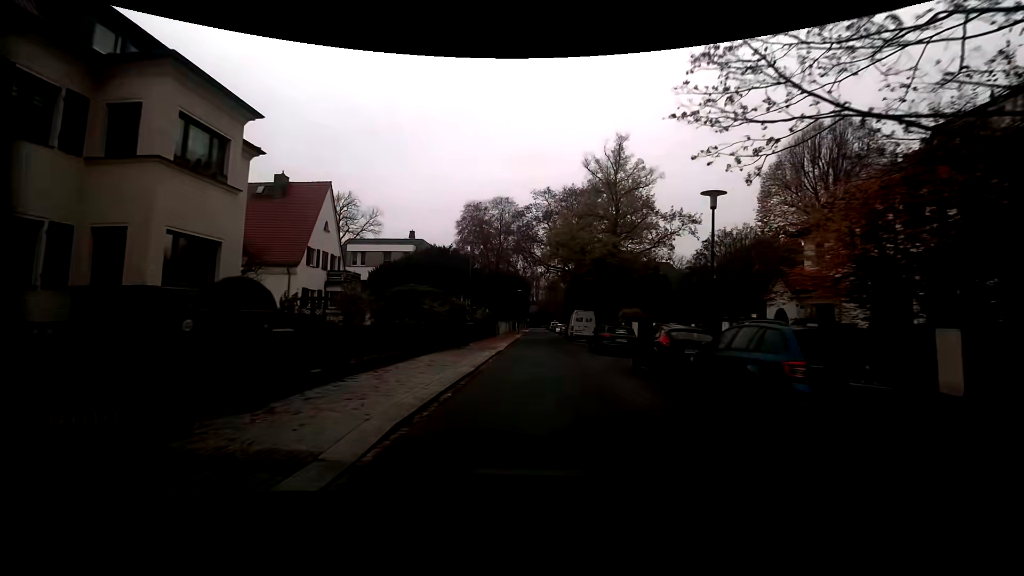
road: residential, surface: asphalt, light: Day
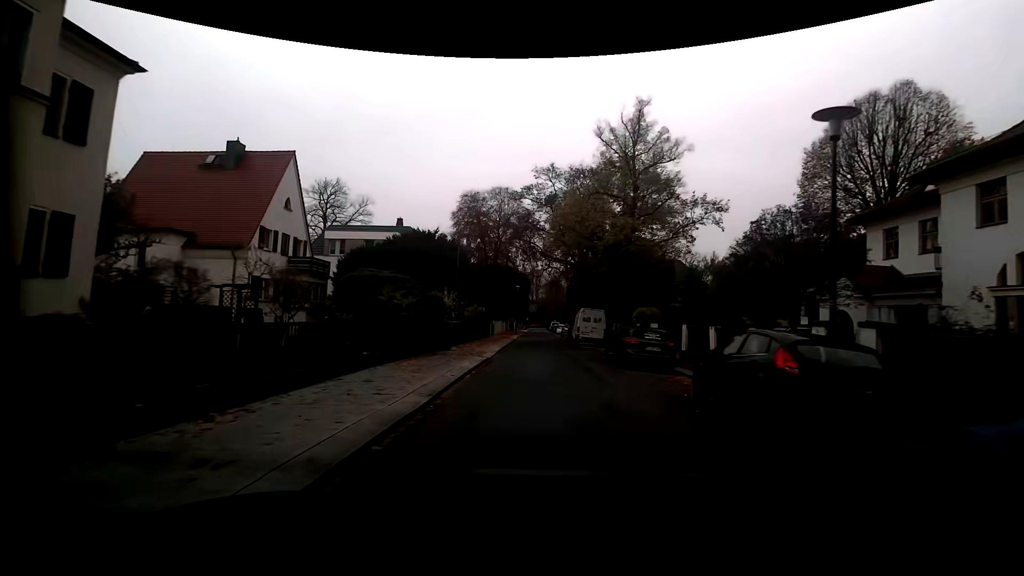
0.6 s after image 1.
(0.0, +6.2) m; 0°
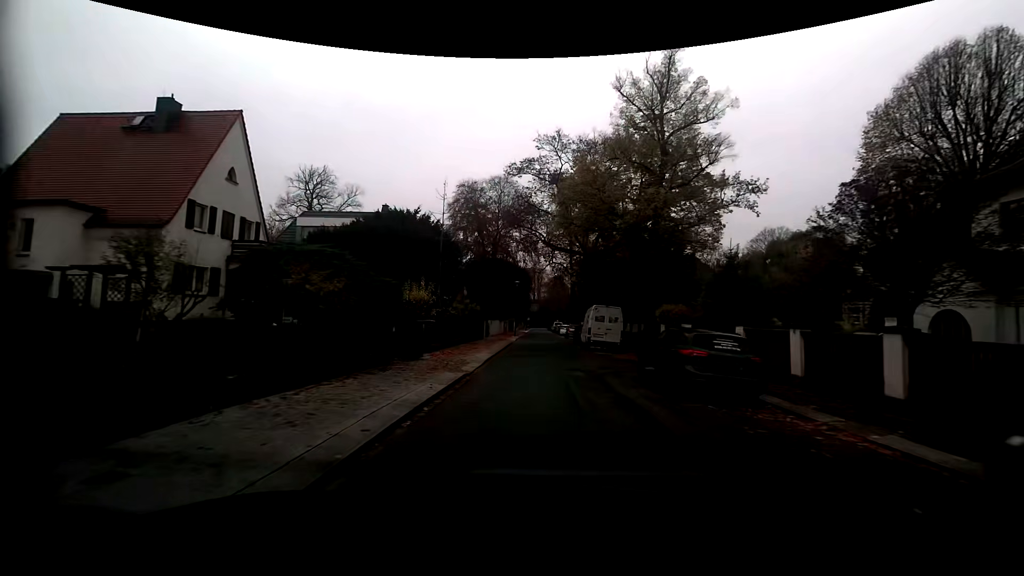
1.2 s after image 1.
(0.0, +6.3) m; 0°
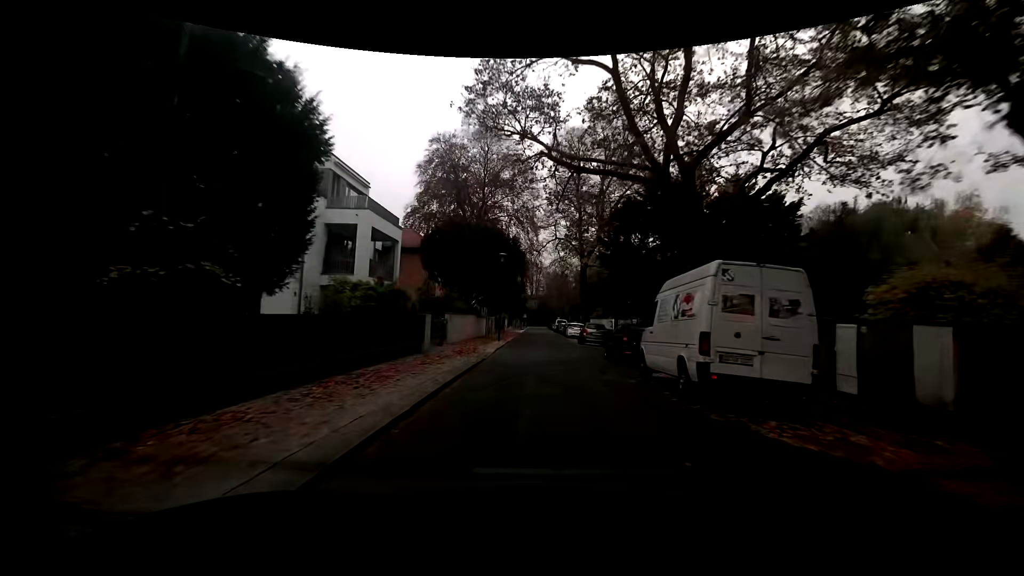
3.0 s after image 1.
(-0.1, +19.3) m; 0°
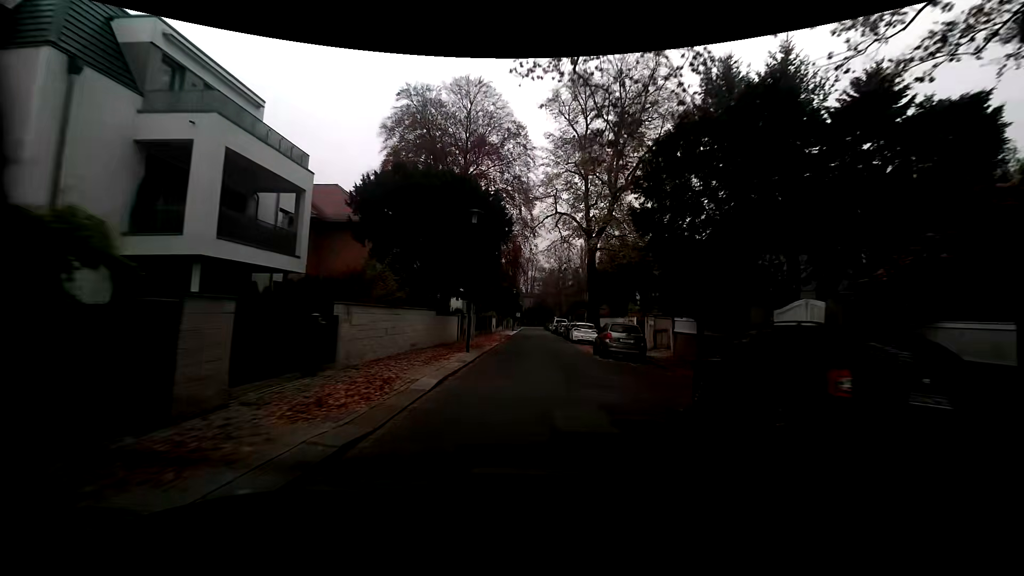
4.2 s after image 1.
(+0.1, +12.1) m; +1°
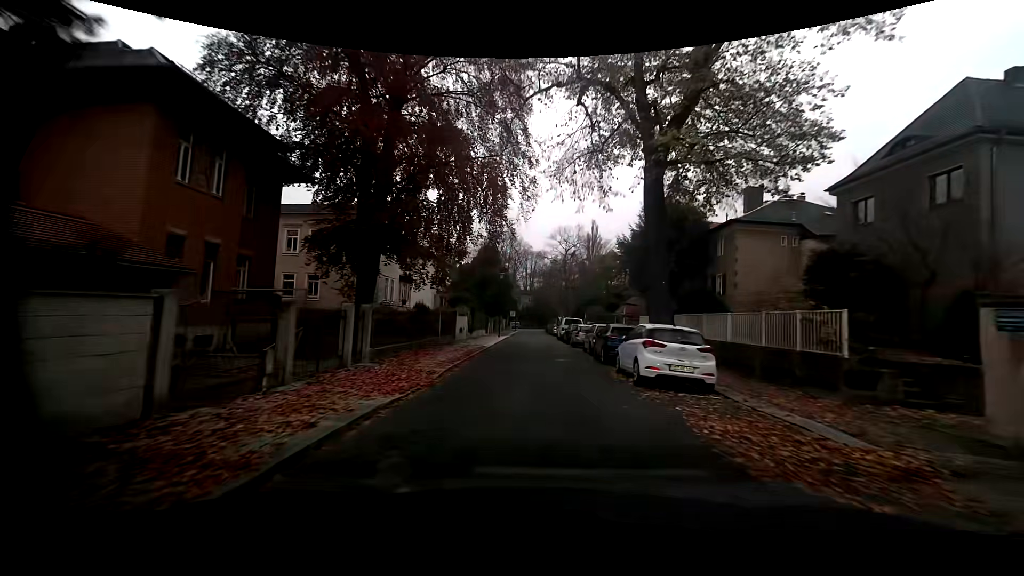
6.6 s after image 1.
(-0.1, +22.7) m; 0°
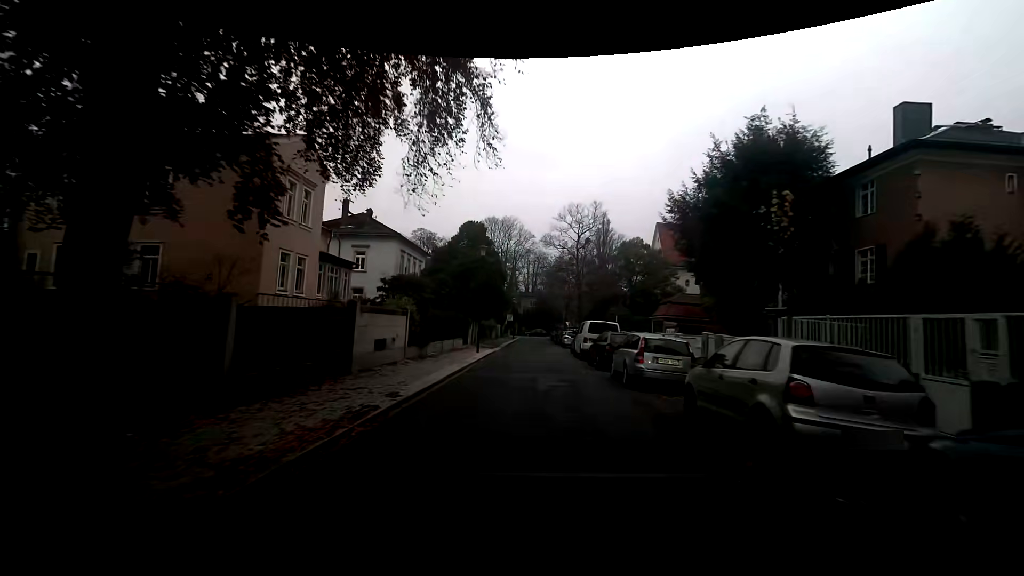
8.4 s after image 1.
(-0.3, +17.1) m; -1°
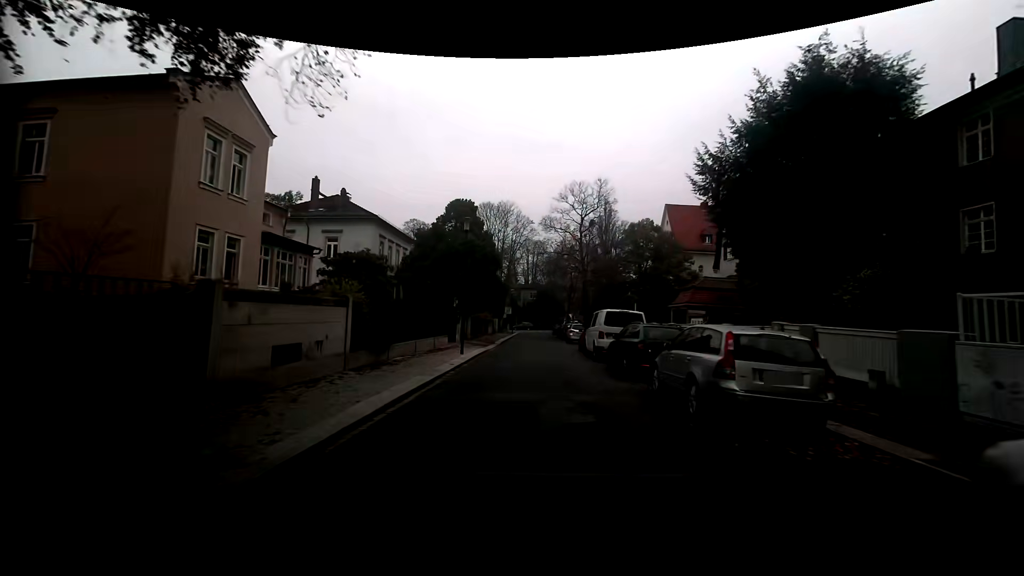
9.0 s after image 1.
(0.0, +5.7) m; +1°
